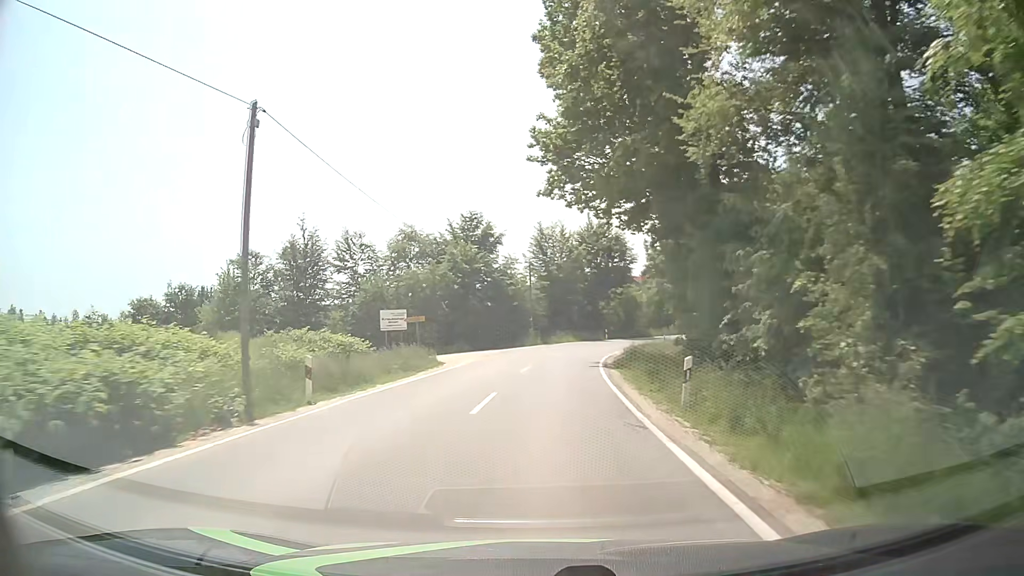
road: tertiary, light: Day
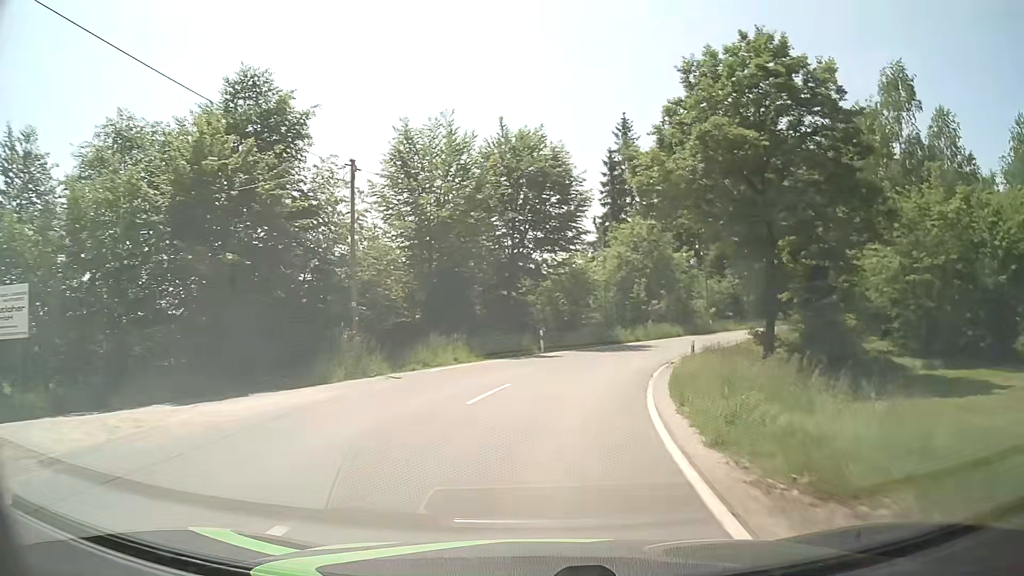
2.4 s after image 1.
(+2.1, +34.2) m; +9°
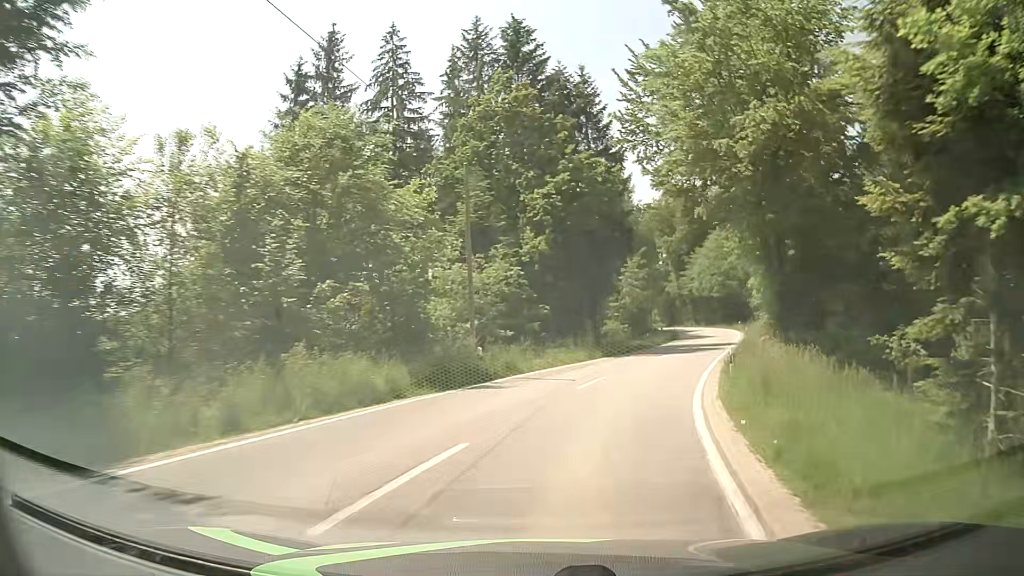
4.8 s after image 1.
(+5.0, +31.1) m; +23°
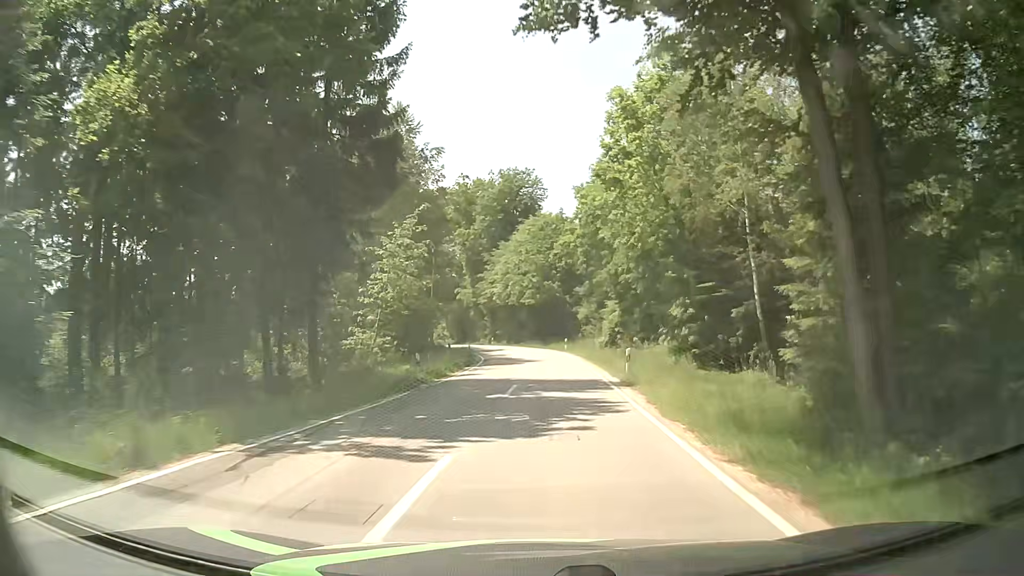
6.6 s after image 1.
(+4.7, +24.3) m; +19°
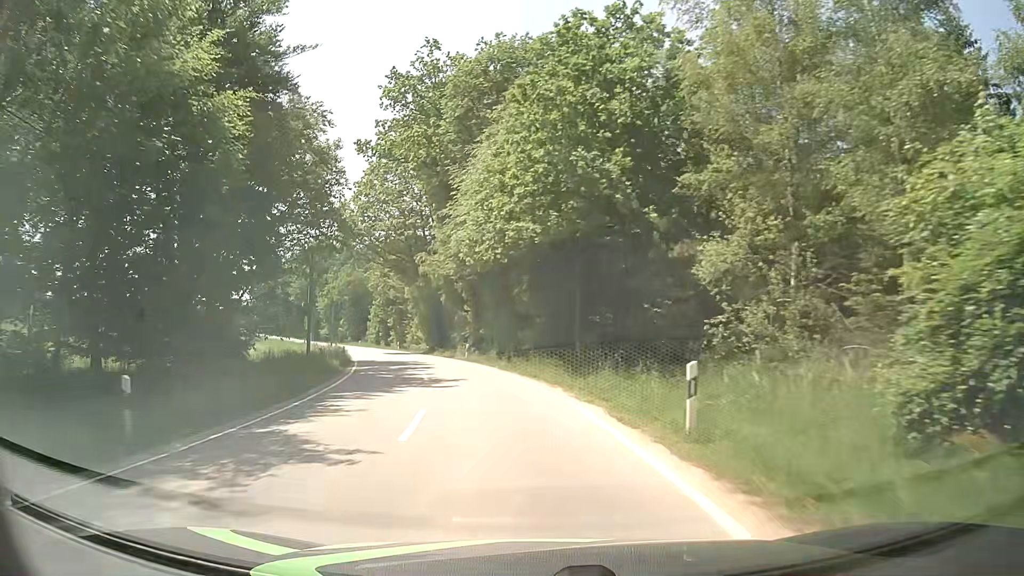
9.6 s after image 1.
(+1.3, +44.3) m; -3°
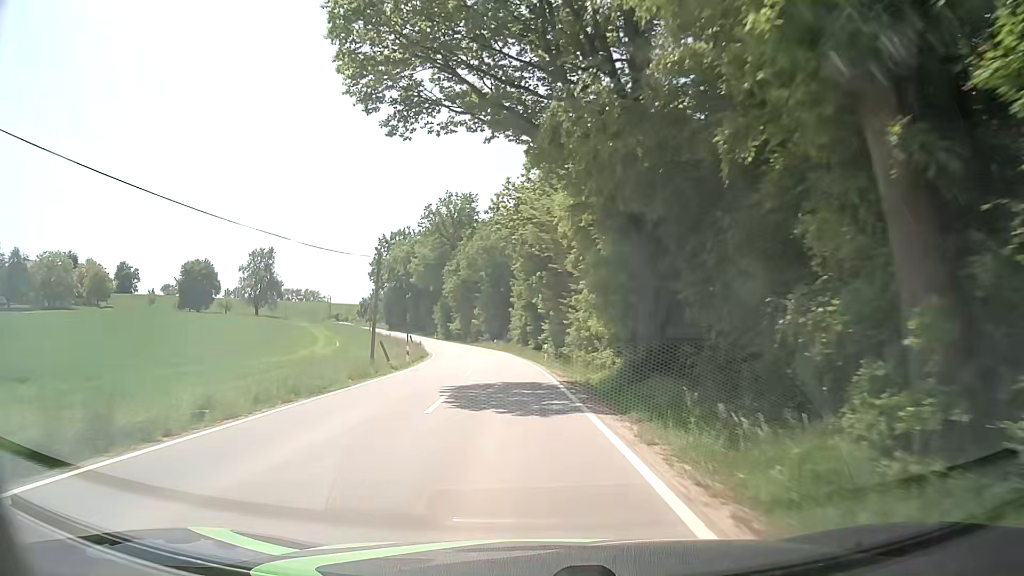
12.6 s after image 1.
(-7.2, +45.2) m; -16°
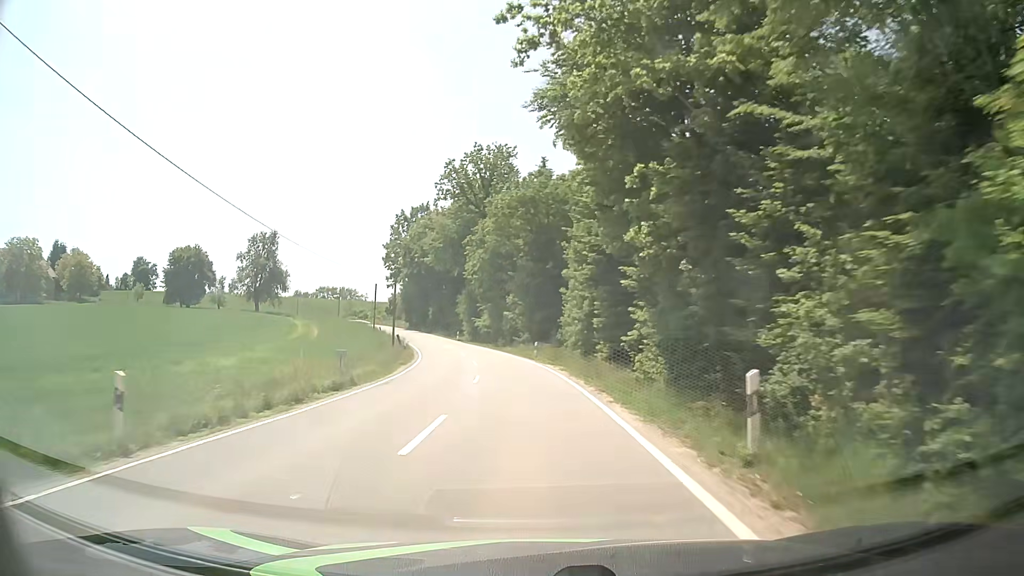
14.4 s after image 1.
(-0.8, +28.9) m; -4°
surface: asphalt
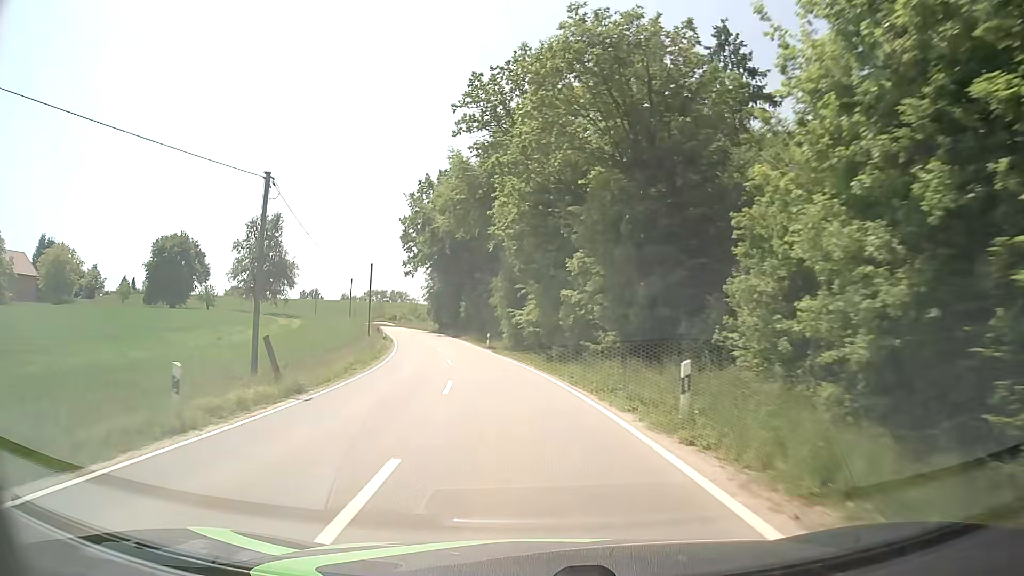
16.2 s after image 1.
(-1.0, +29.3) m; -5°
(0, +10) (-1, +20) (-2, +30) (-4, +40) (-6, +50) (-8, +59) (-10, +69) (-13, +79) (-17, +88) (-20, +97) m
